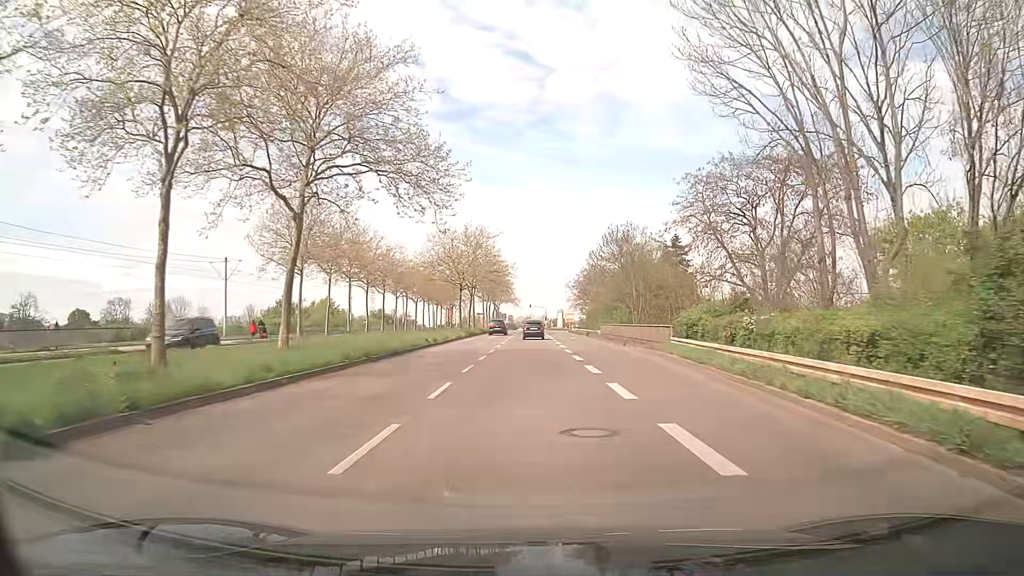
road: secondary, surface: asphalt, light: Day
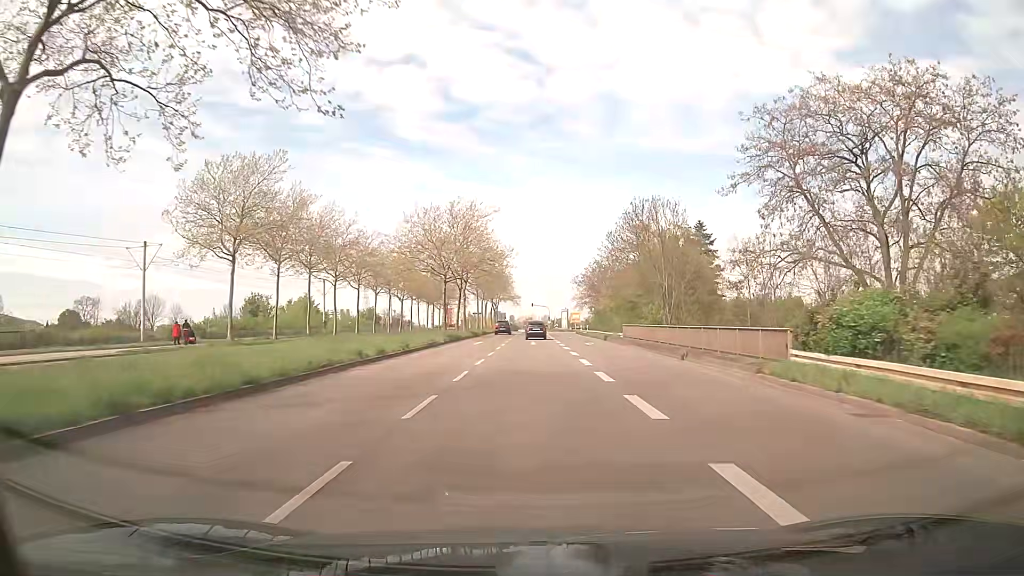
(0.0, +14.5) m; 0°
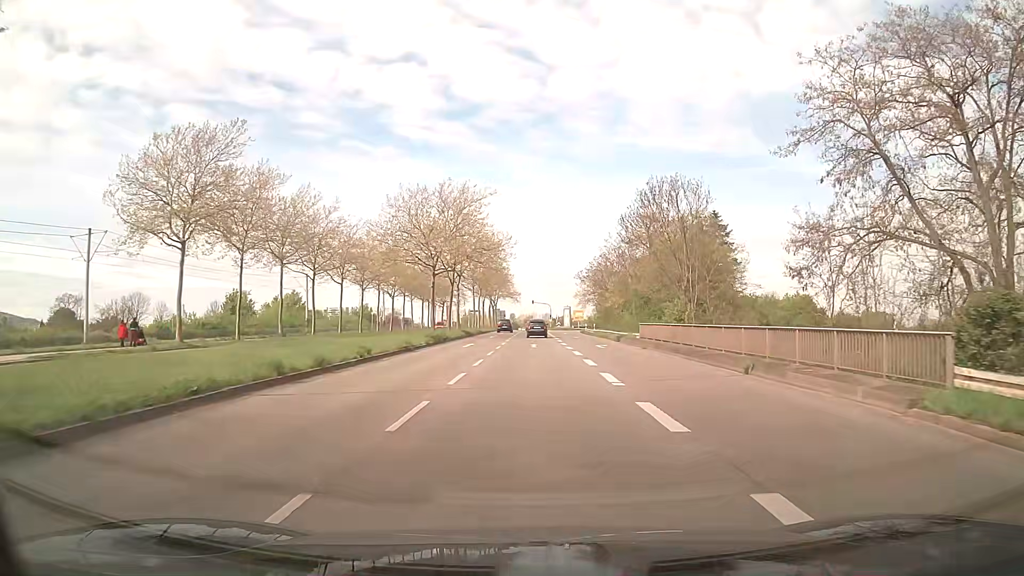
(0.0, +7.3) m; 0°
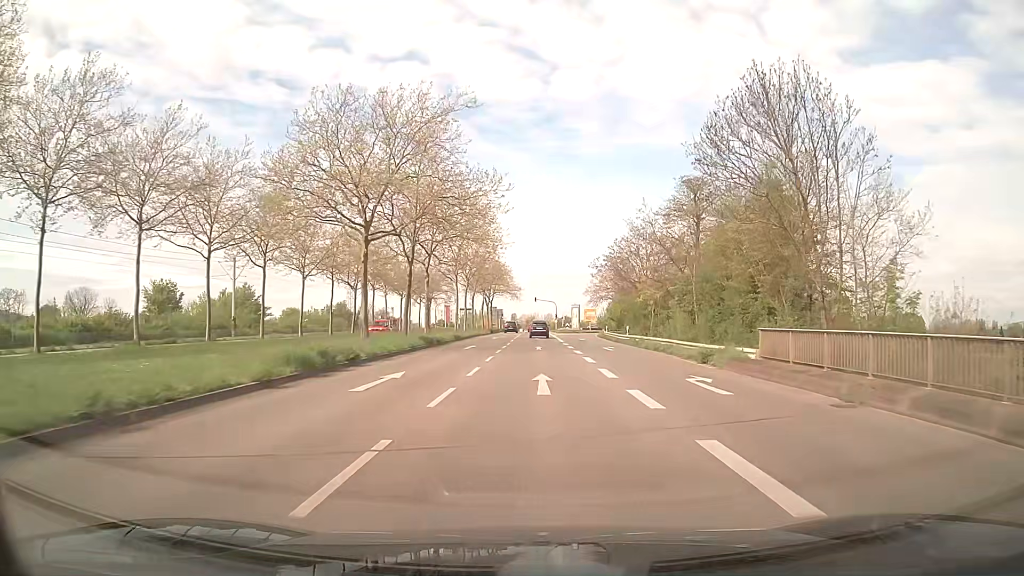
(0.0, +21.8) m; 0°
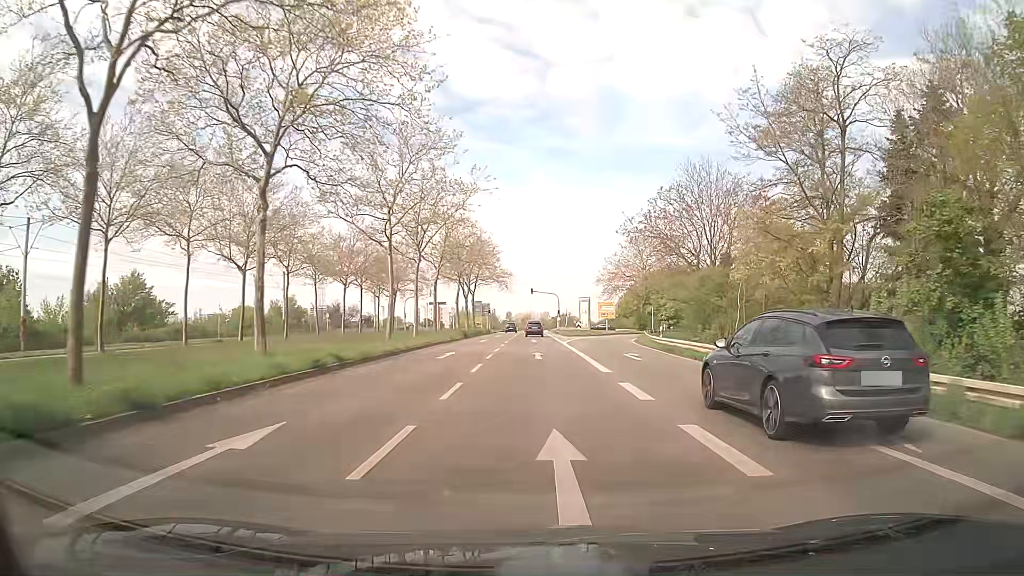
(+0.1, +28.9) m; 0°
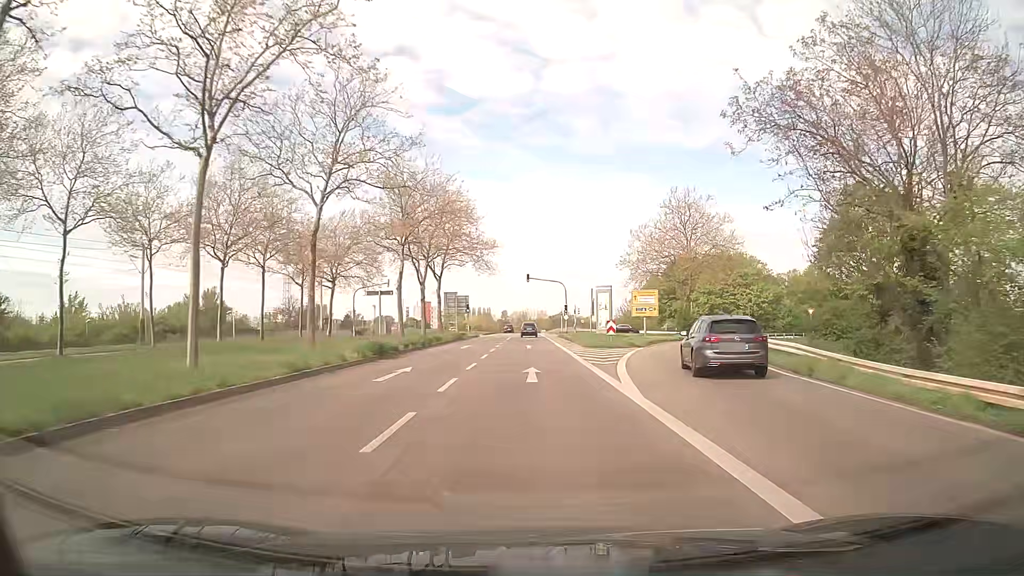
(+0.3, +29.0) m; +1°
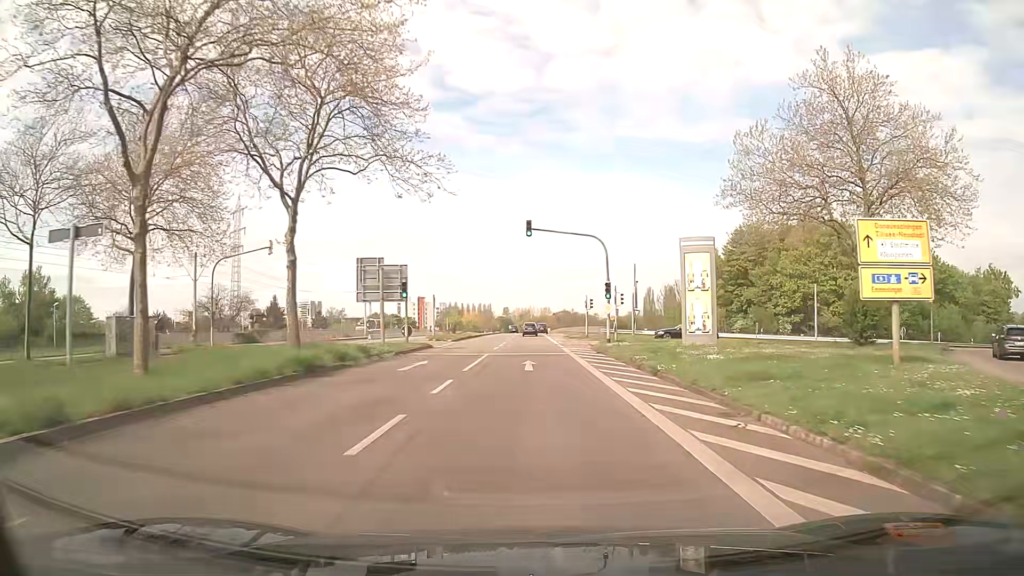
(-0.1, +36.3) m; 0°
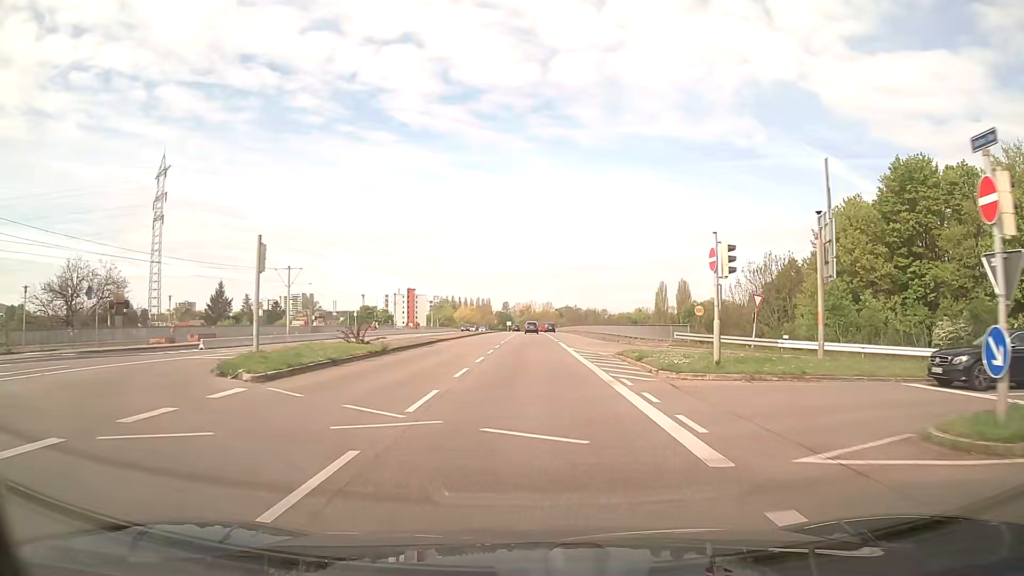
(0.0, +37.2) m; 0°
(0, +10) (0, +20) (0, +30) (0, +40) (+1, +50) (+1, +60) (+2, +70) (+2, +80) (+3, +90) (+3, +100) m
